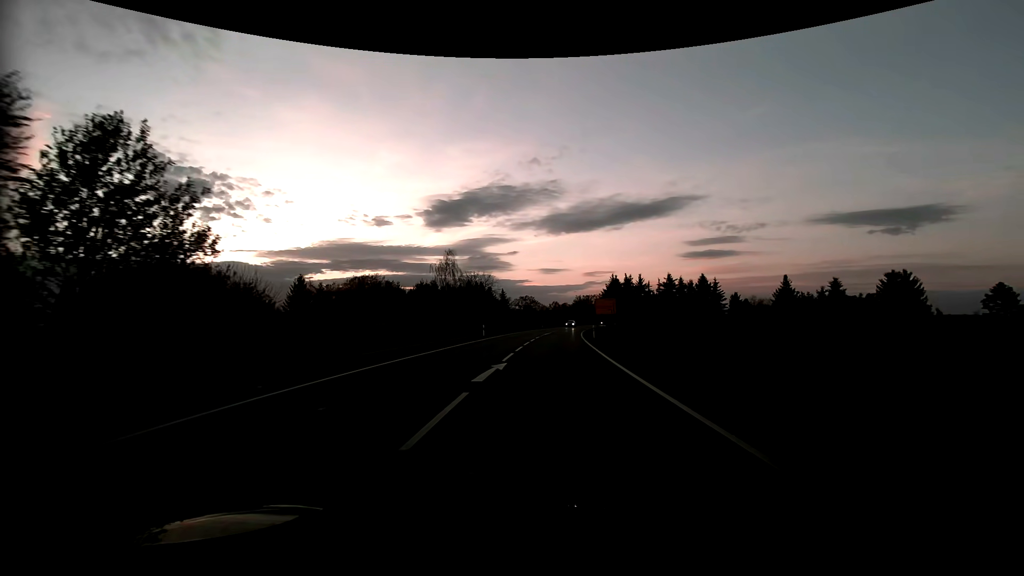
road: primary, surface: asphalt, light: Sunrise
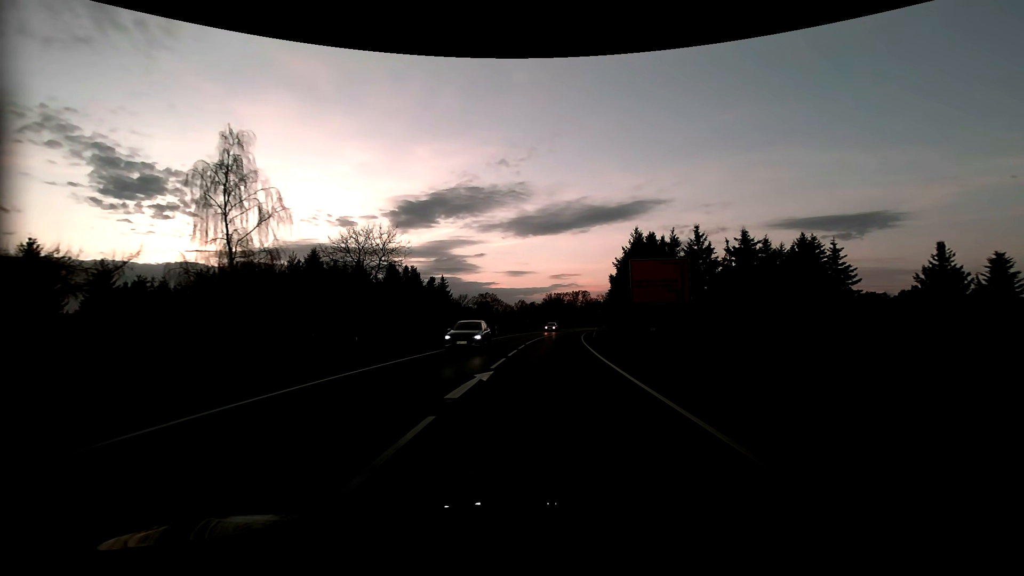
(+1.4, +43.0) m; +4°
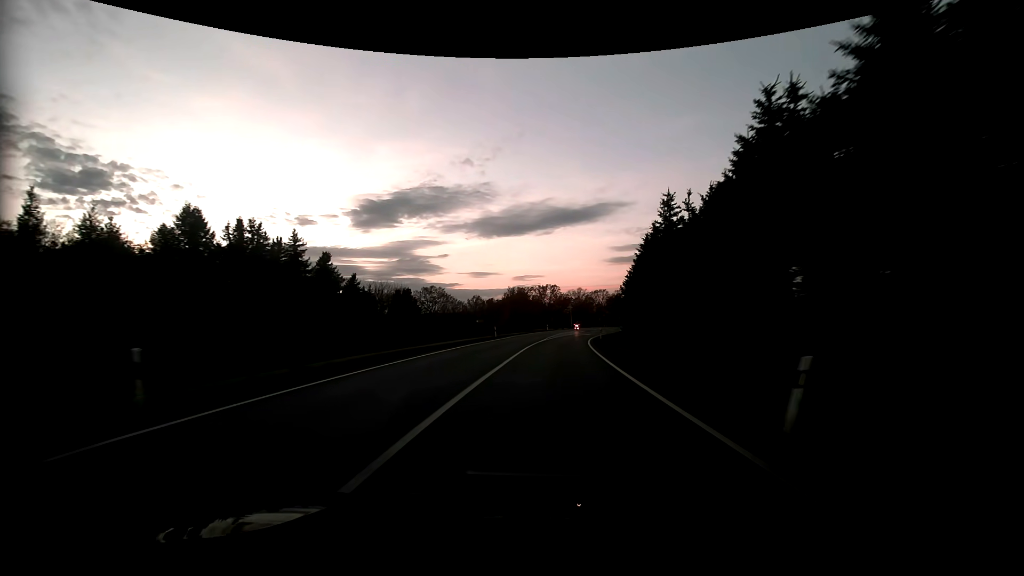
(+1.4, +42.5) m; +4°
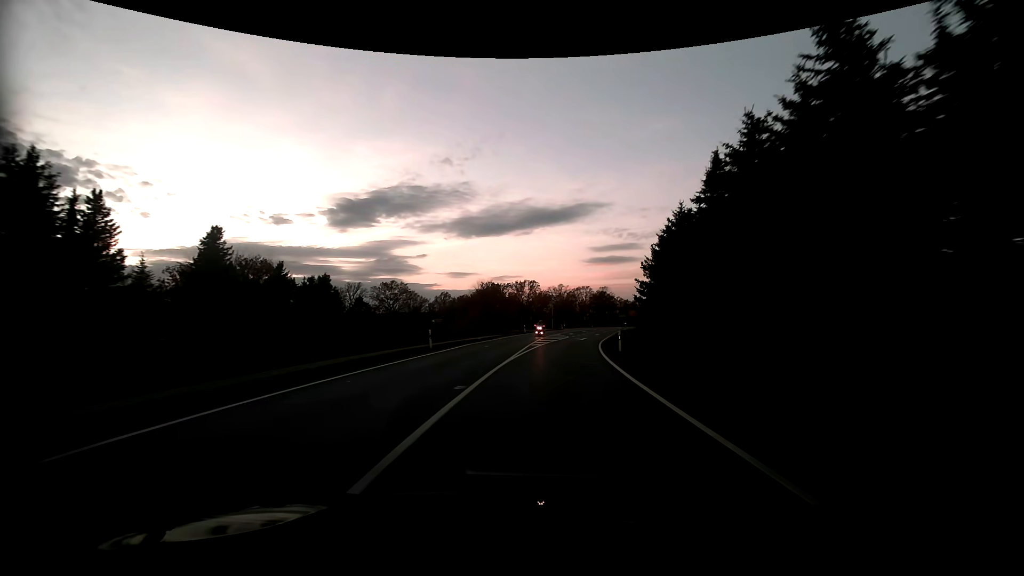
(+0.6, +20.8) m; +3°
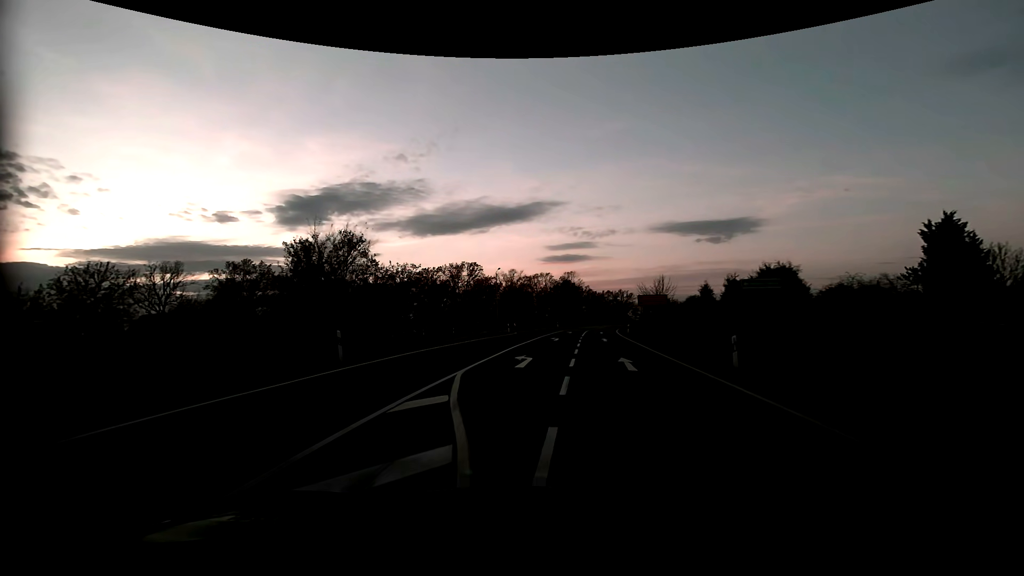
(+3.1, +48.9) m; +5°
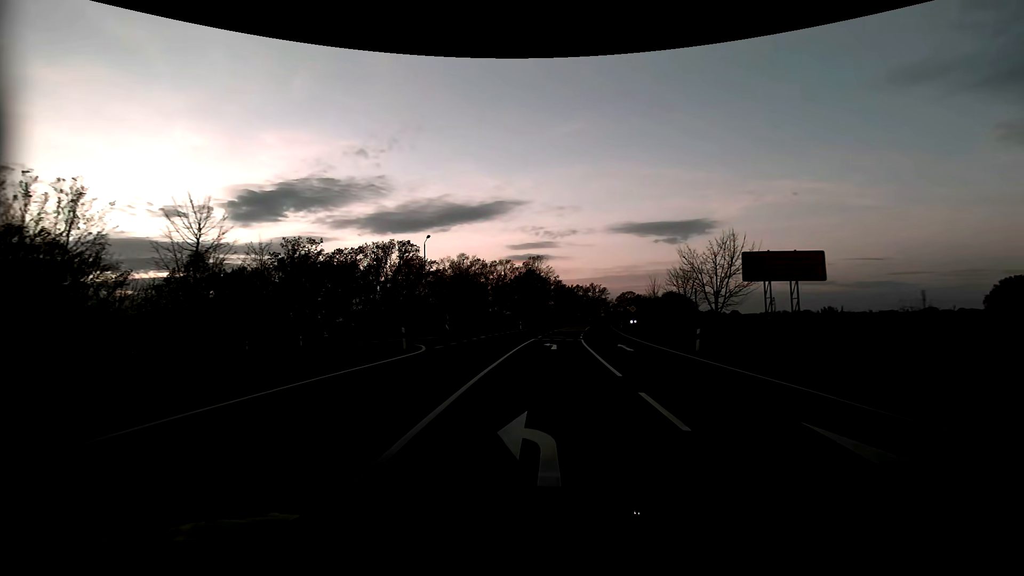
(+0.7, +31.5) m; +5°
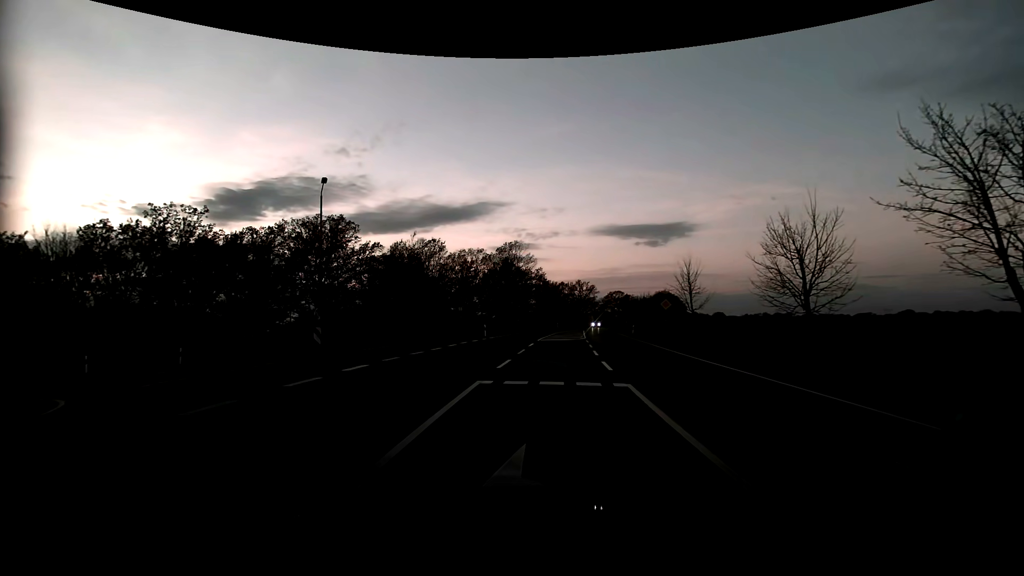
(+0.4, +21.2) m; +2°
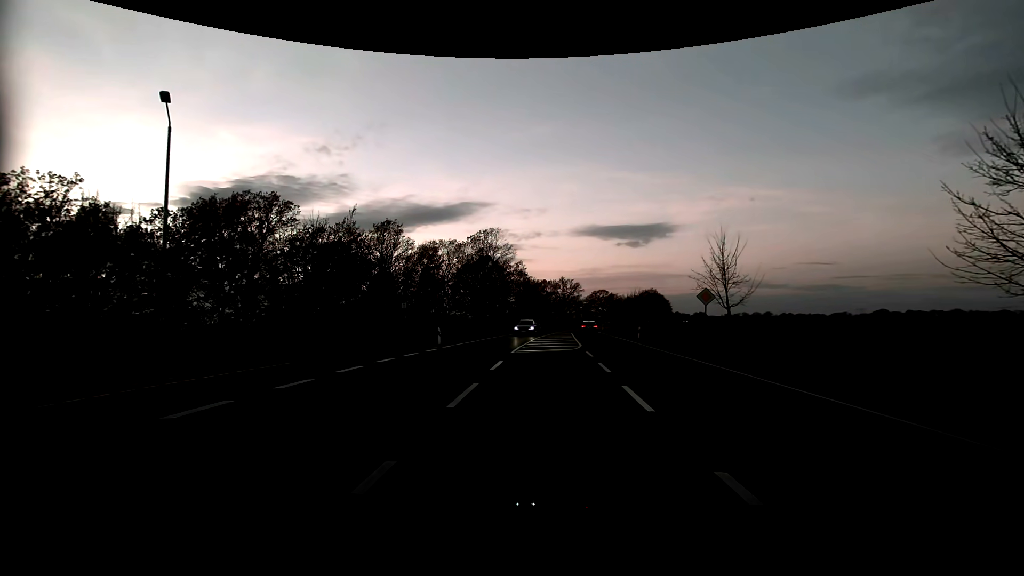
(+0.2, +11.0) m; +3°
(-2, +10) (-10, +15) (-20, +14) (-30, +12) (-39, +9) (-47, +3) (-54, -5) (-59, -13) (-63, -22) (-64, -32) m
